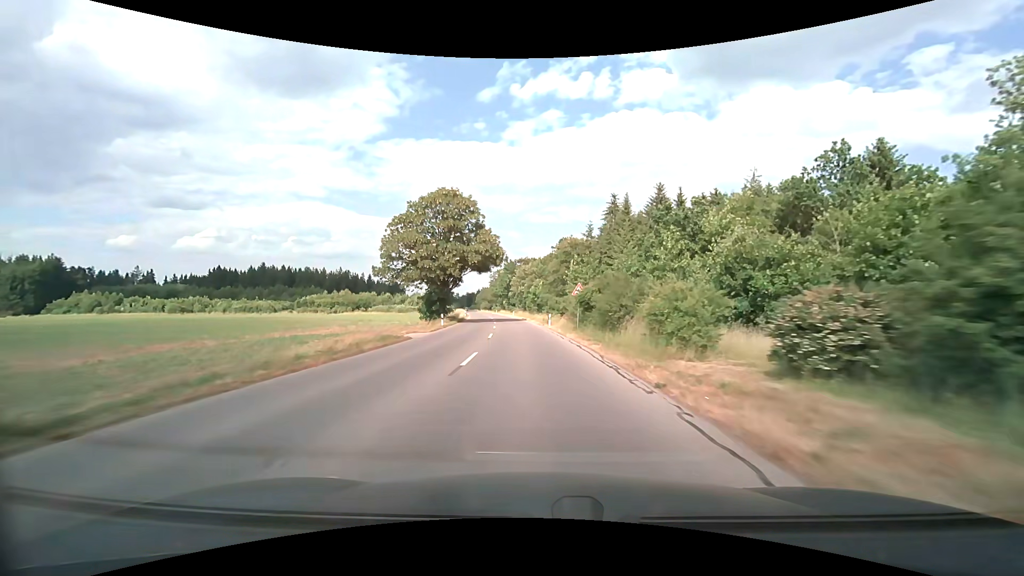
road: tertiary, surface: asphalt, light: Day
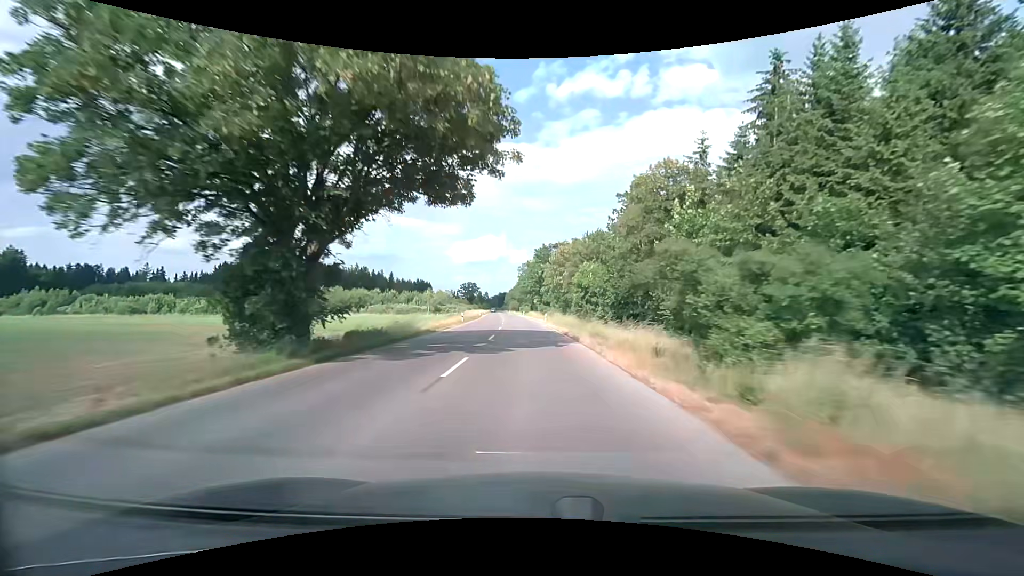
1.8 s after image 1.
(-1.5, +38.8) m; -4°
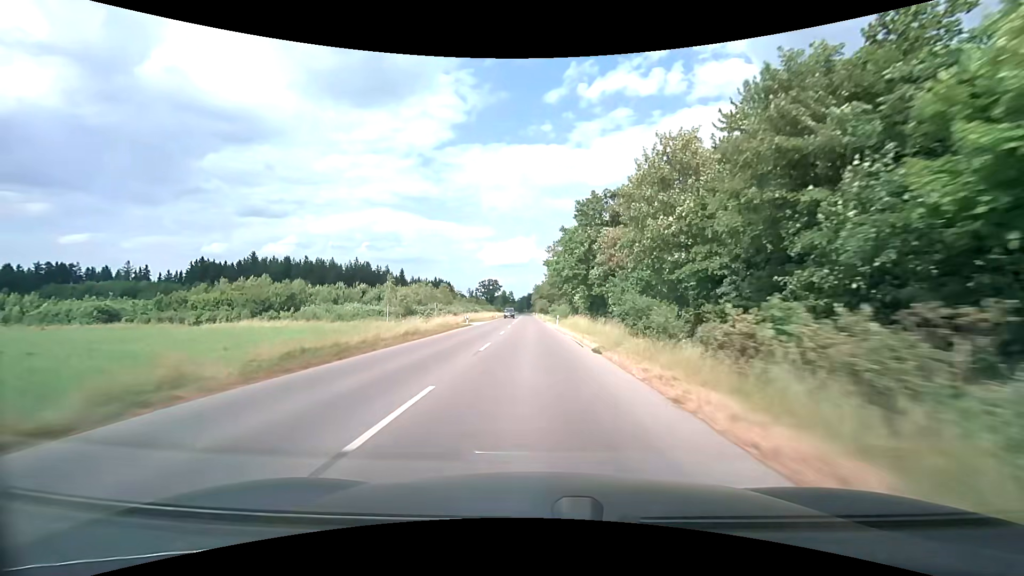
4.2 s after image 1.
(-1.9, +52.9) m; -4°
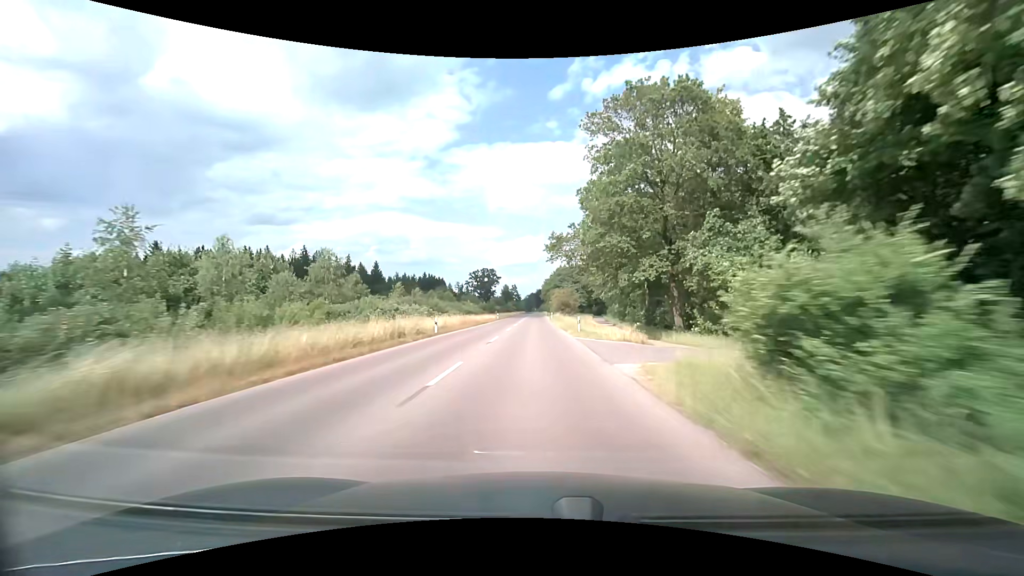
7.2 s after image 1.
(-1.2, +67.9) m; -1°
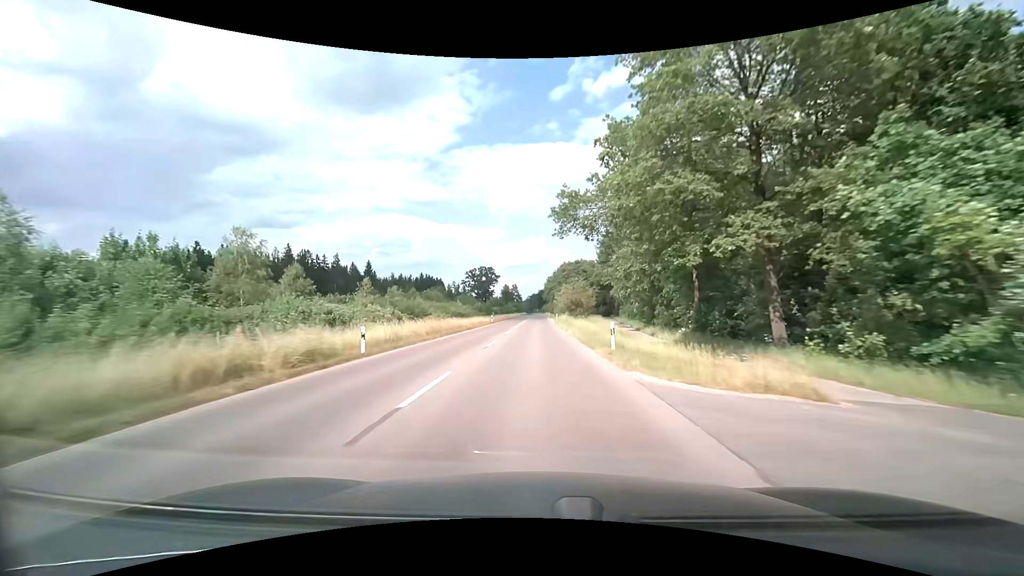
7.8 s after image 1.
(0.0, +13.8) m; 0°
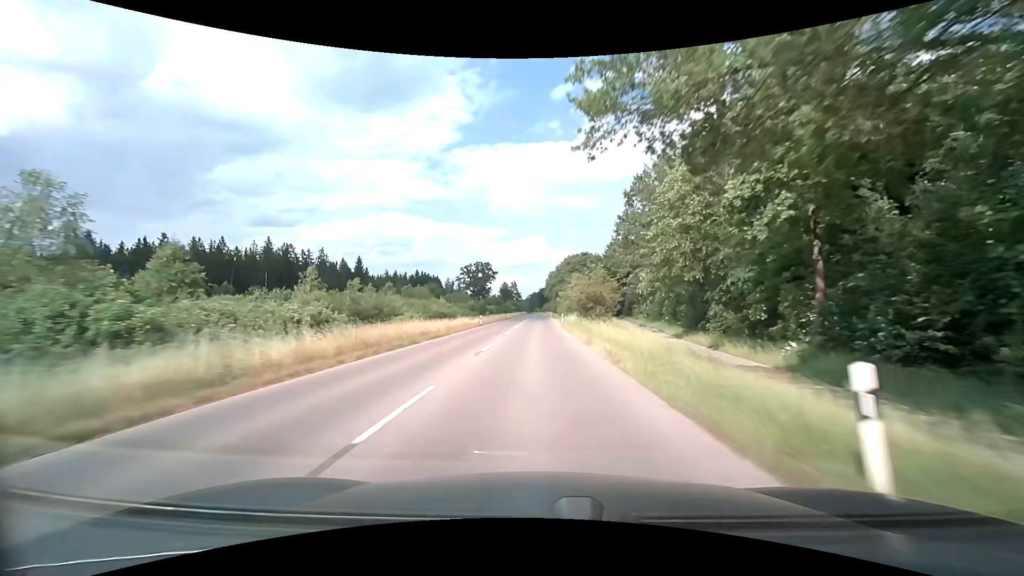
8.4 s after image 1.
(-0.1, +13.9) m; 0°
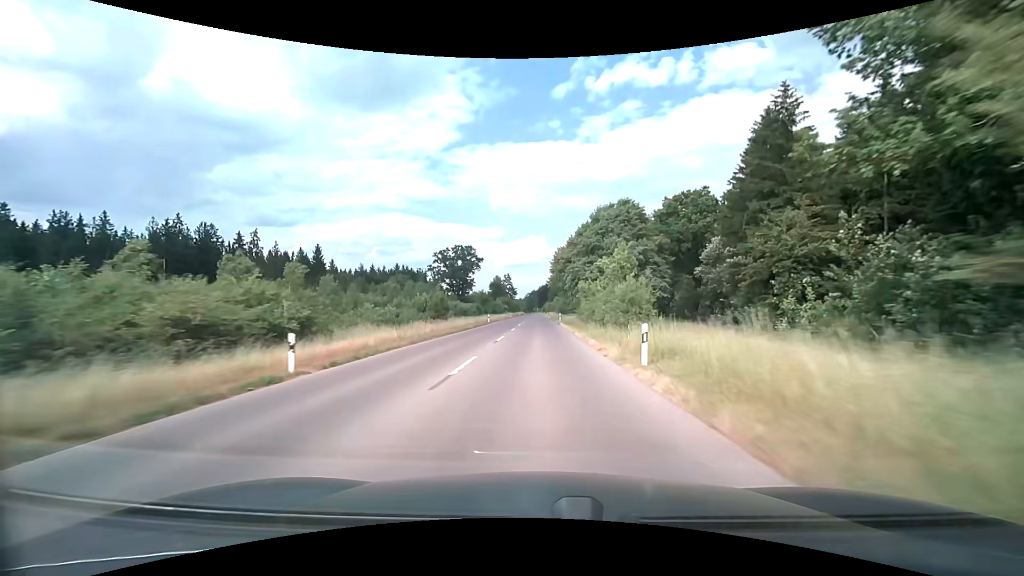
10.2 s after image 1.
(0.0, +42.1) m; 0°
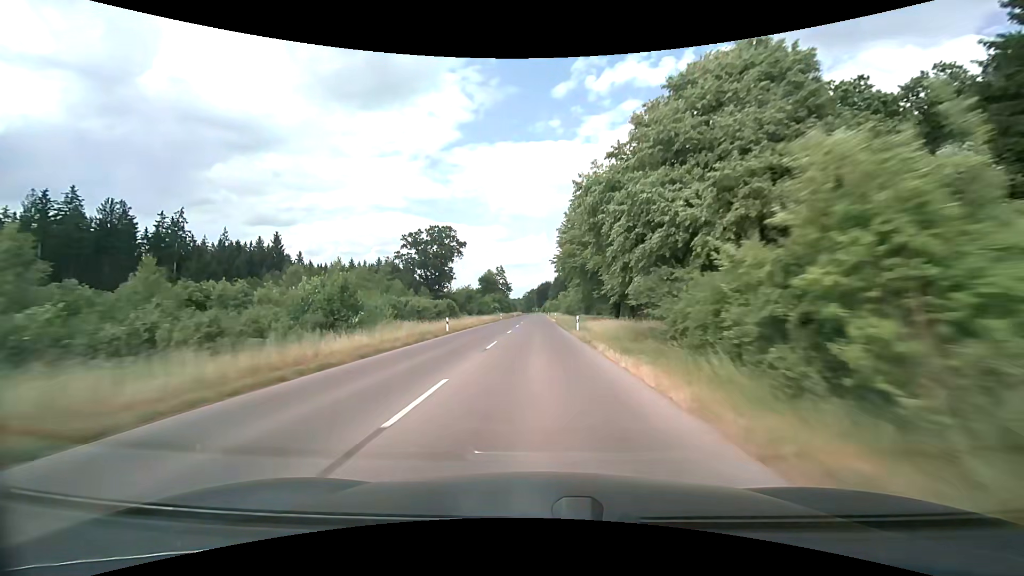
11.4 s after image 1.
(0.0, +28.5) m; 0°
(0, +10) (0, +20) (0, +30) (0, +40) (0, +50) (0, +60) (0, +70) (0, +80) (0, +90) (0, +100) m
